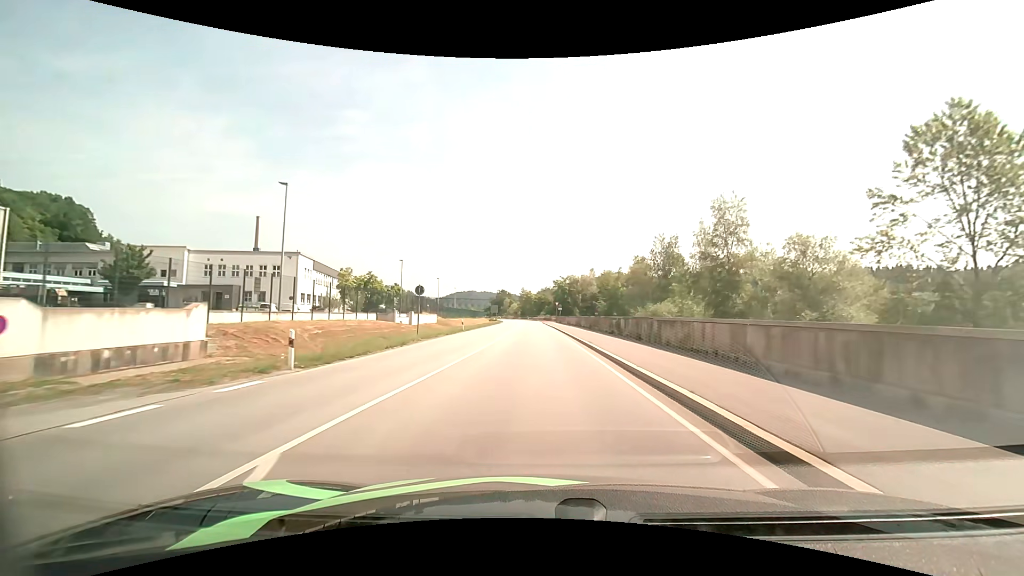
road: primary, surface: asphalt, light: Day
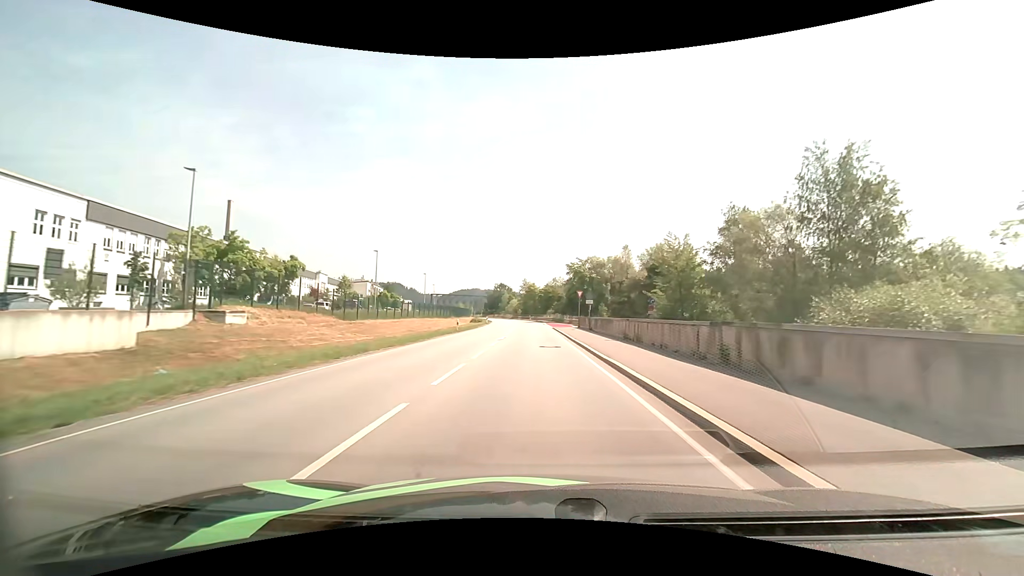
(-0.3, +42.2) m; -1°
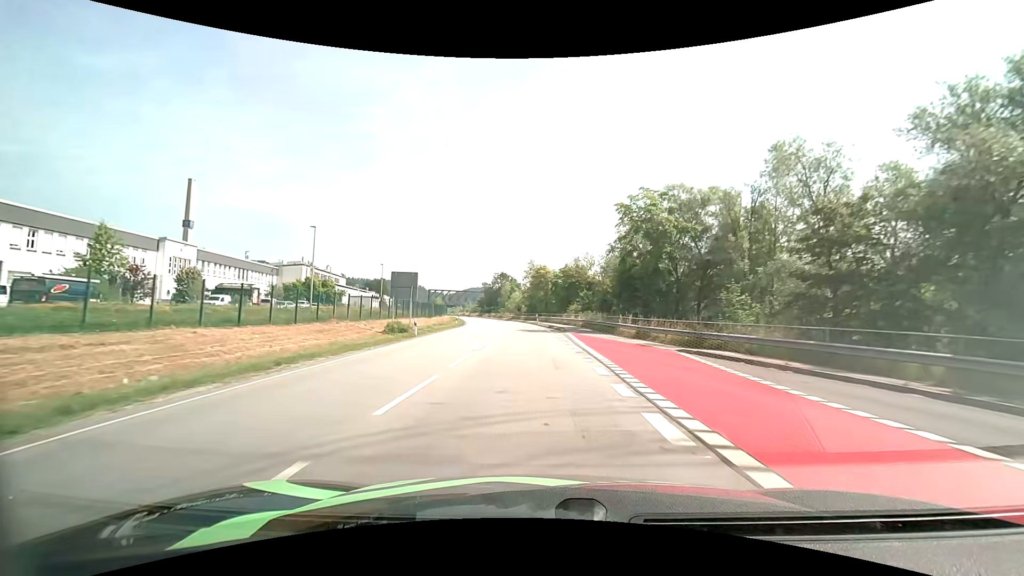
(-0.1, +50.9) m; -1°
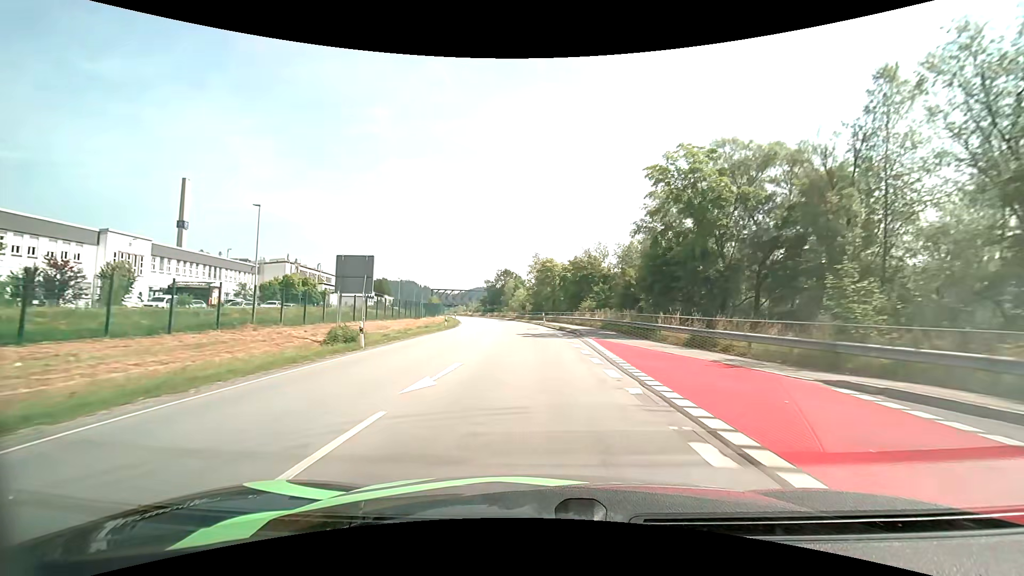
(0.0, +10.0) m; -1°
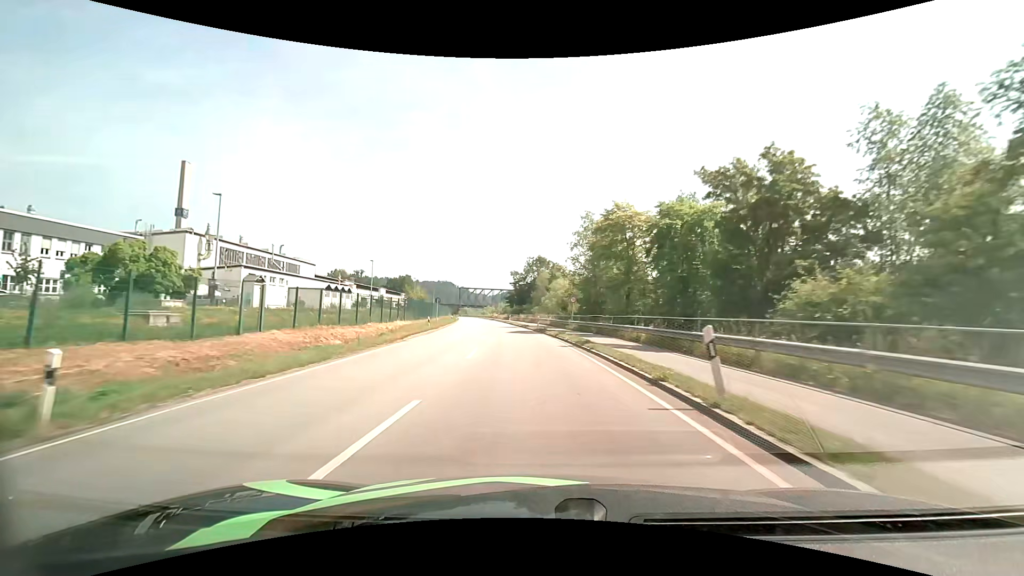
(-1.3, +40.5) m; -4°
(0, +10) (-1, +20) (-2, +30) (-3, +40) (-4, +50) (-5, +60) (-7, +70) (-8, +80) (-10, +89) (-11, +99) m
